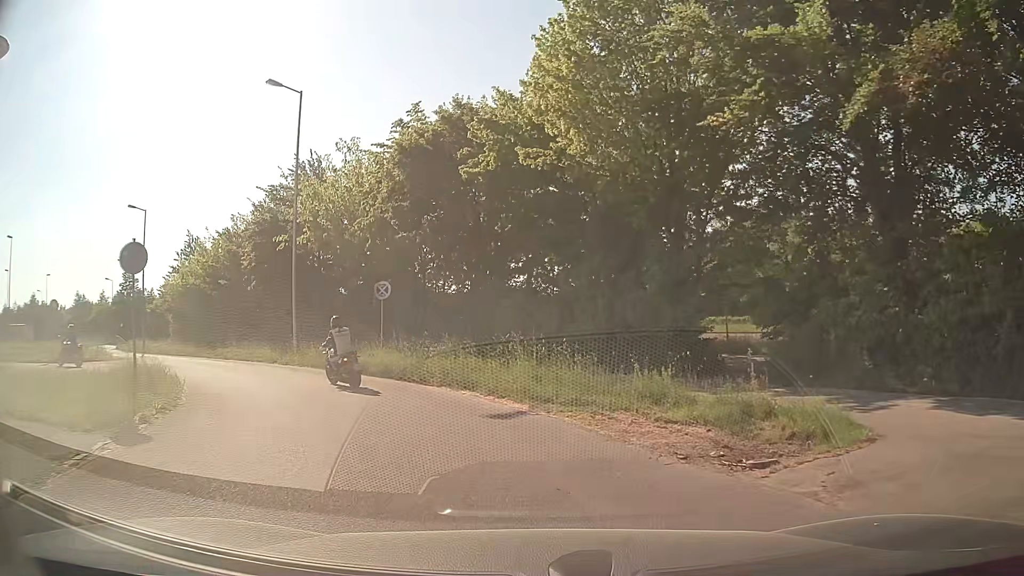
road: service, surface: asphalt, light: Day
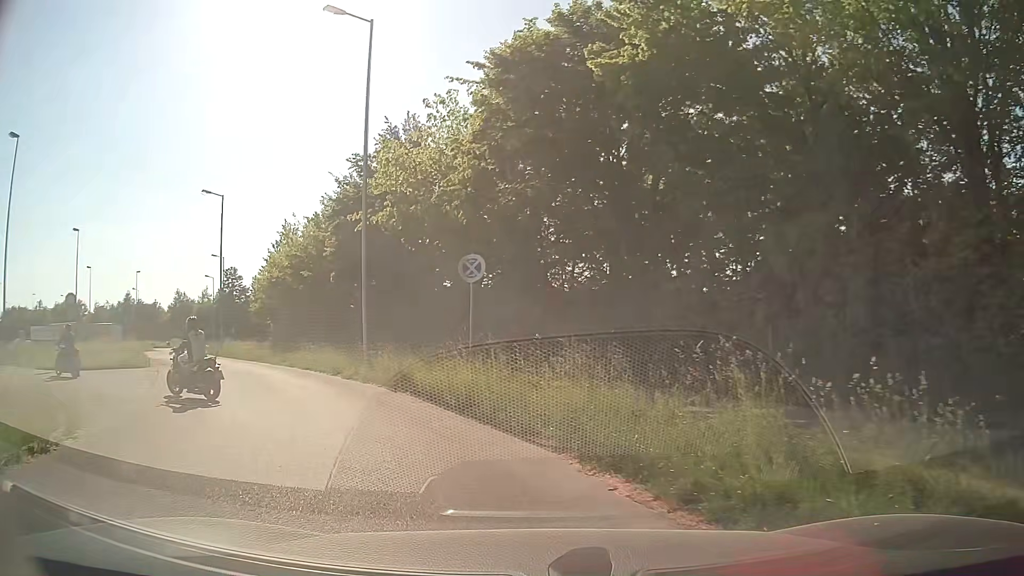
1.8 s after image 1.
(-0.7, +8.1) m; -11°
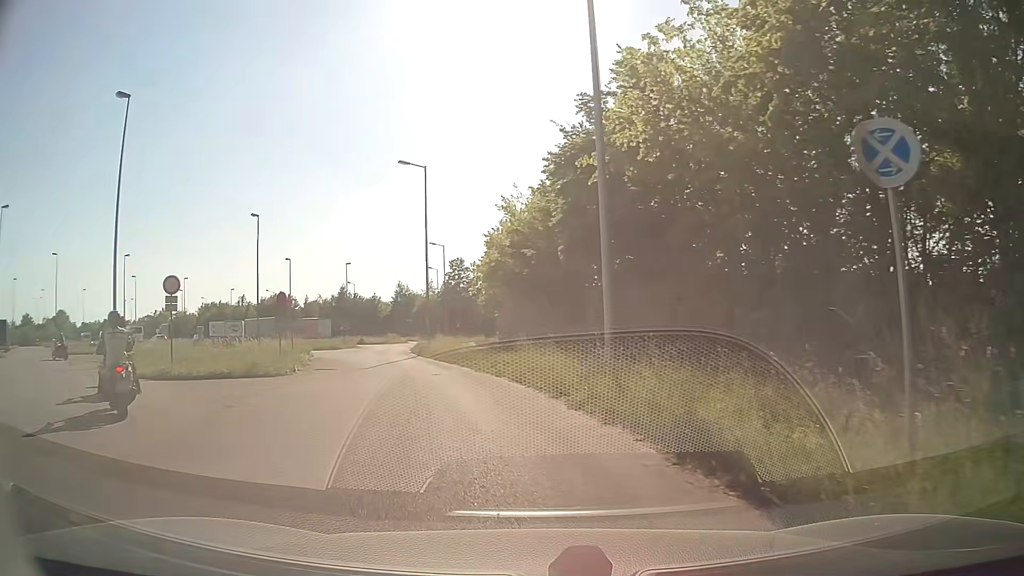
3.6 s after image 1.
(-1.6, +8.9) m; -20°
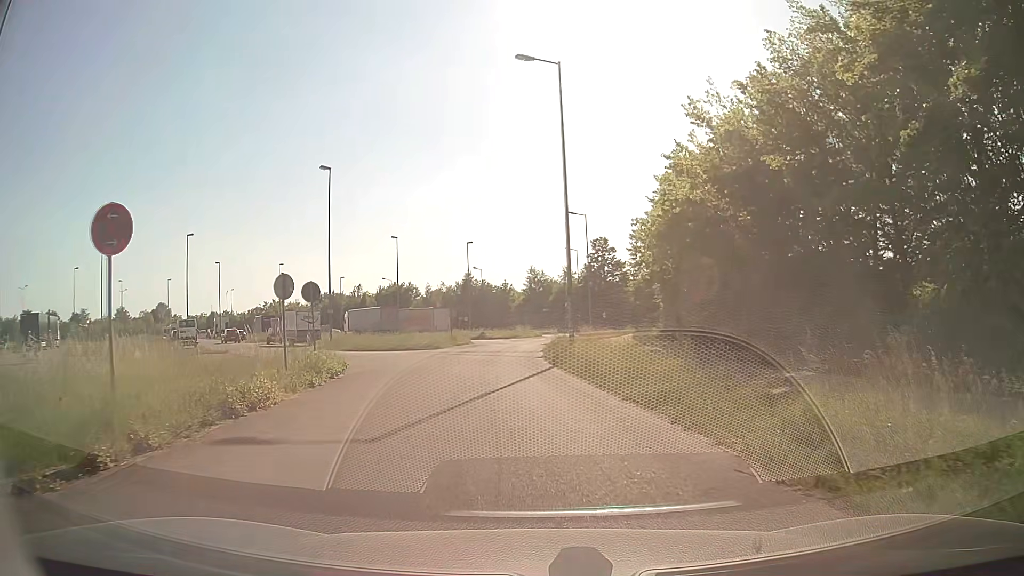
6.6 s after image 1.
(-2.8, +16.9) m; -13°
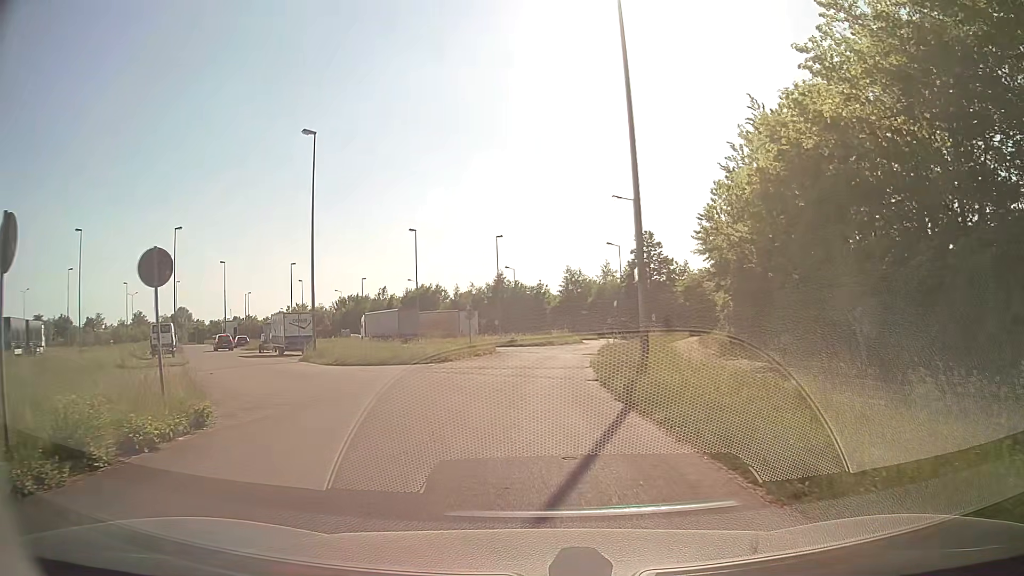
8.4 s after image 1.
(-0.3, +10.2) m; -3°
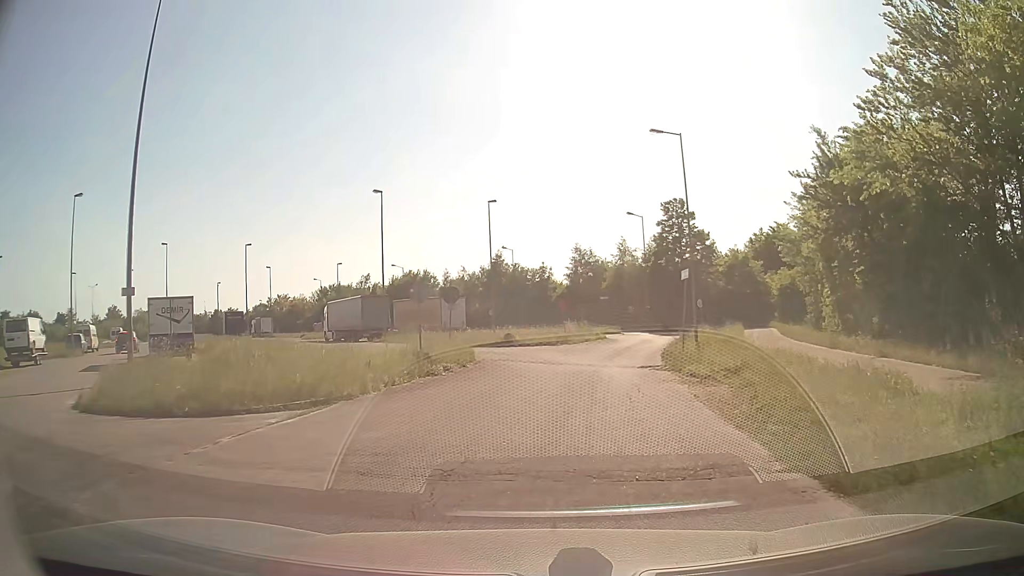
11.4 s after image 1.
(-0.3, +17.6) m; 0°
